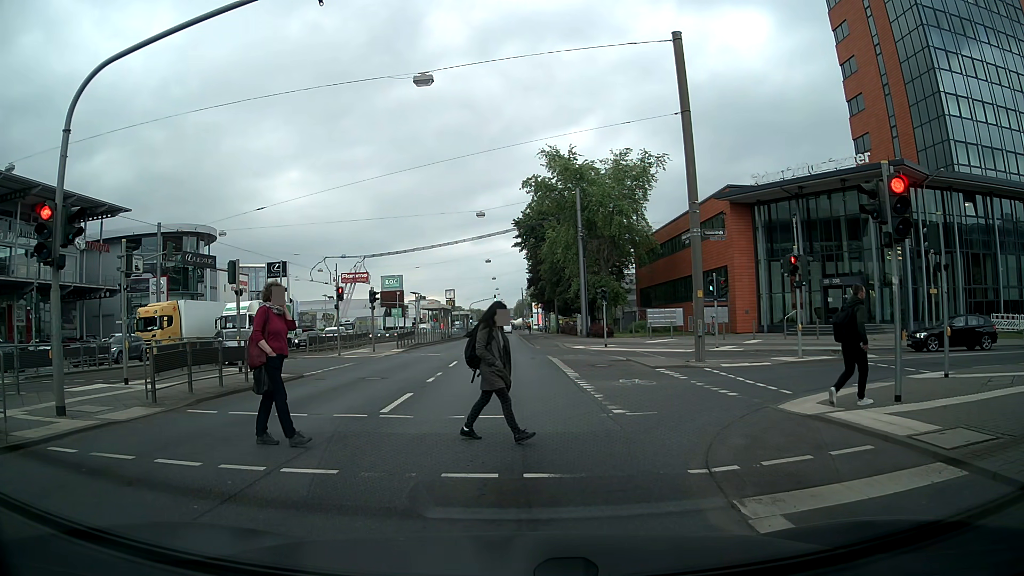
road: primary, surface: asphalt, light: Day
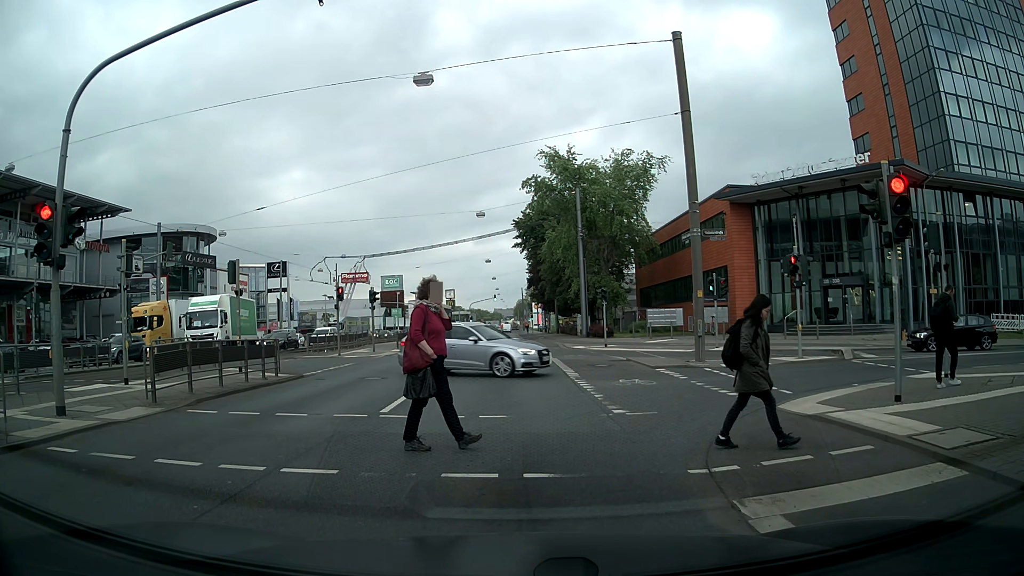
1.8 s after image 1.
(0.0, 0.0) m; 0°
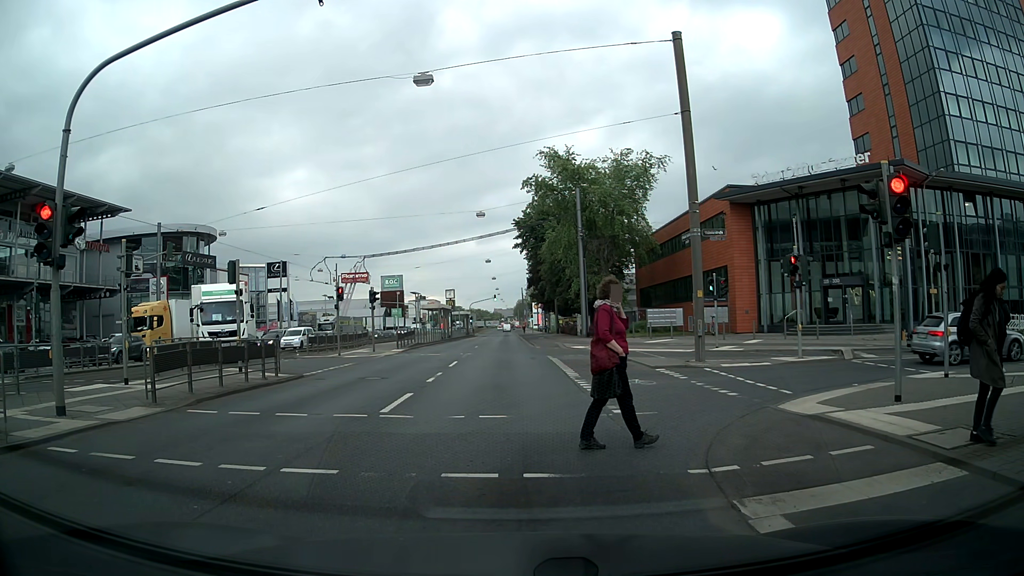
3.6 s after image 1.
(0.0, 0.0) m; 0°
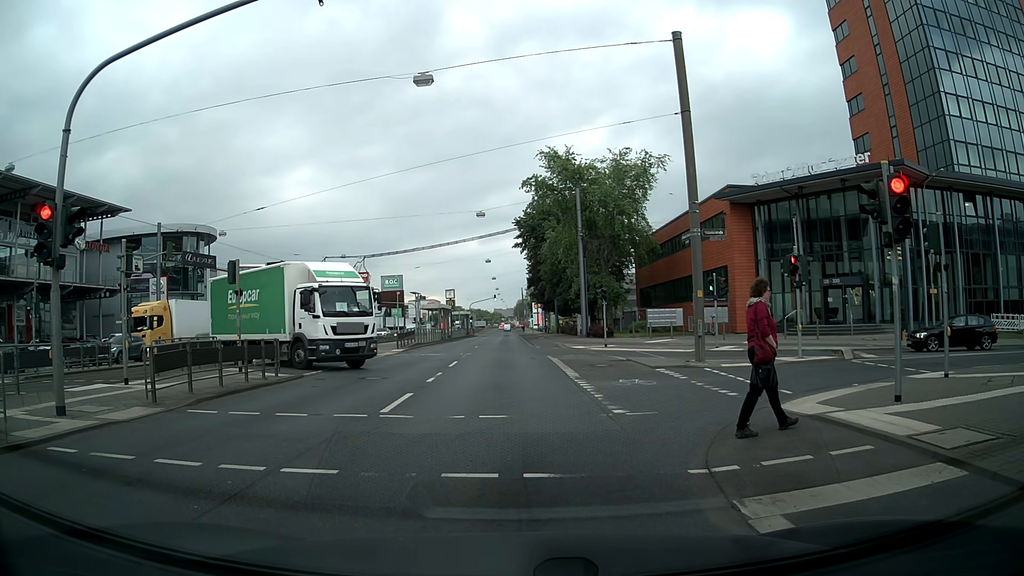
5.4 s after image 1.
(0.0, 0.0) m; 0°
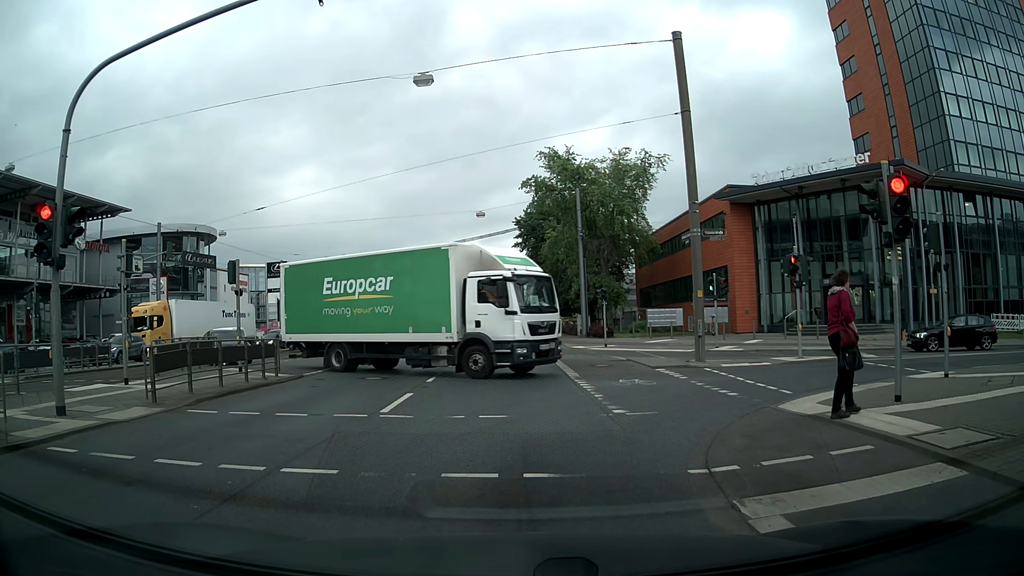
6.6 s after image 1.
(0.0, 0.0) m; 0°
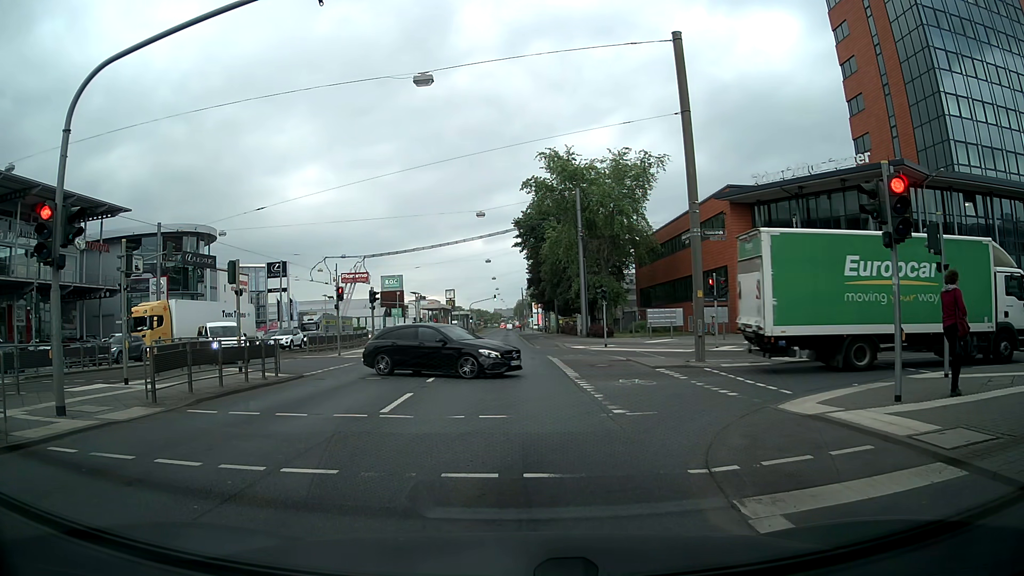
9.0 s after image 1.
(0.0, 0.0) m; 0°
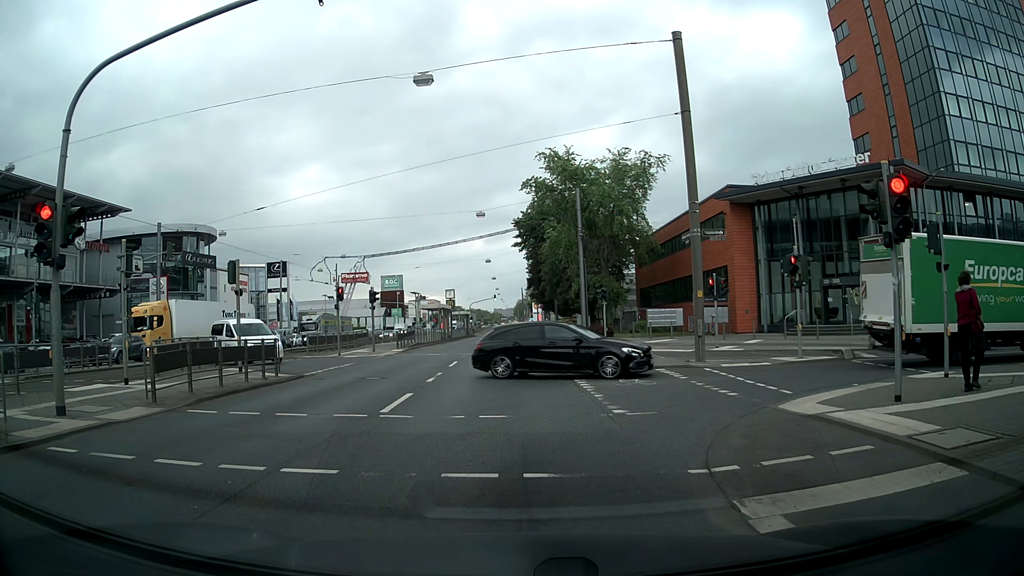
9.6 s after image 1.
(0.0, 0.0) m; 0°
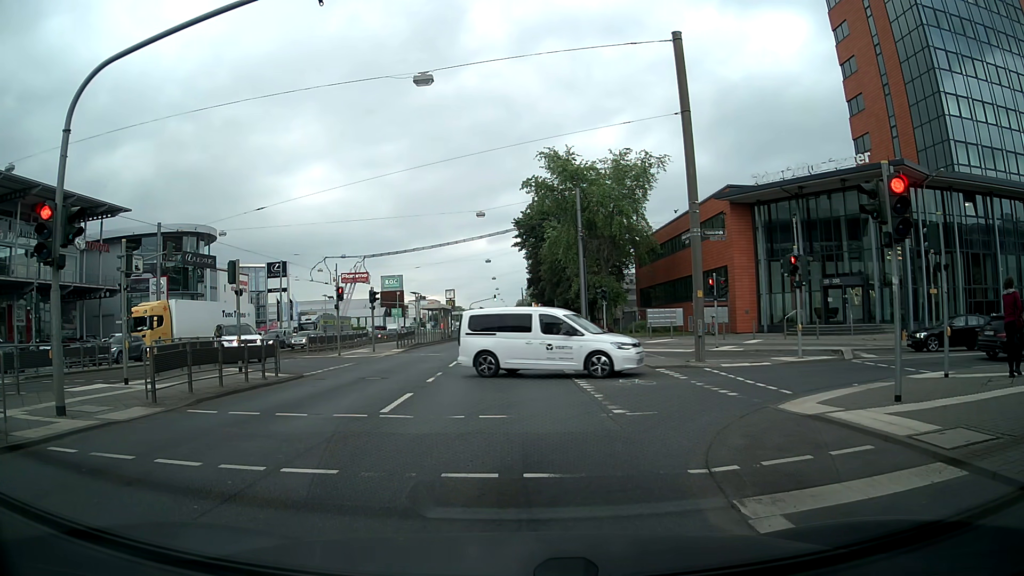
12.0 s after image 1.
(0.0, 0.0) m; 0°
